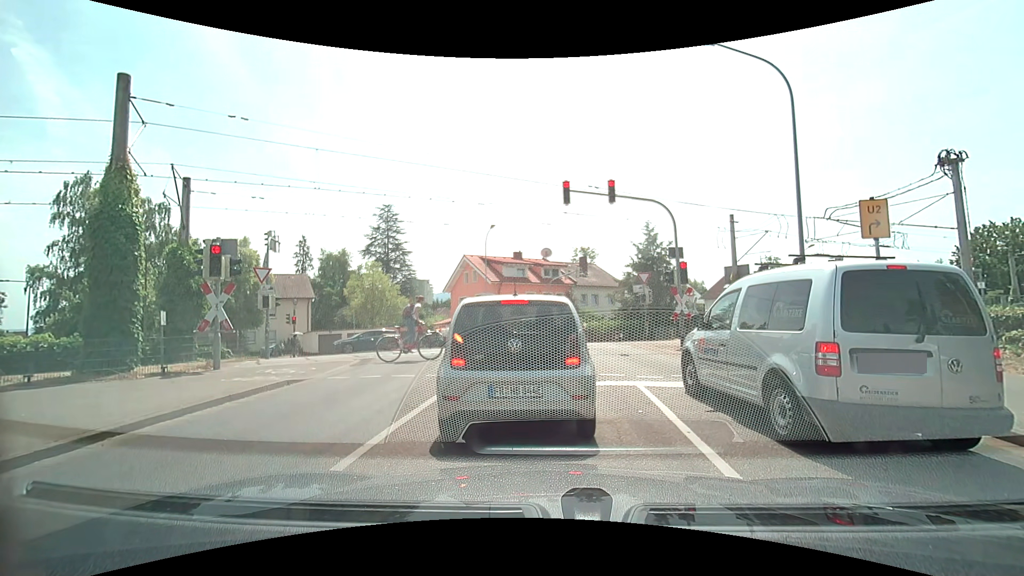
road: tertiary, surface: asphalt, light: Day
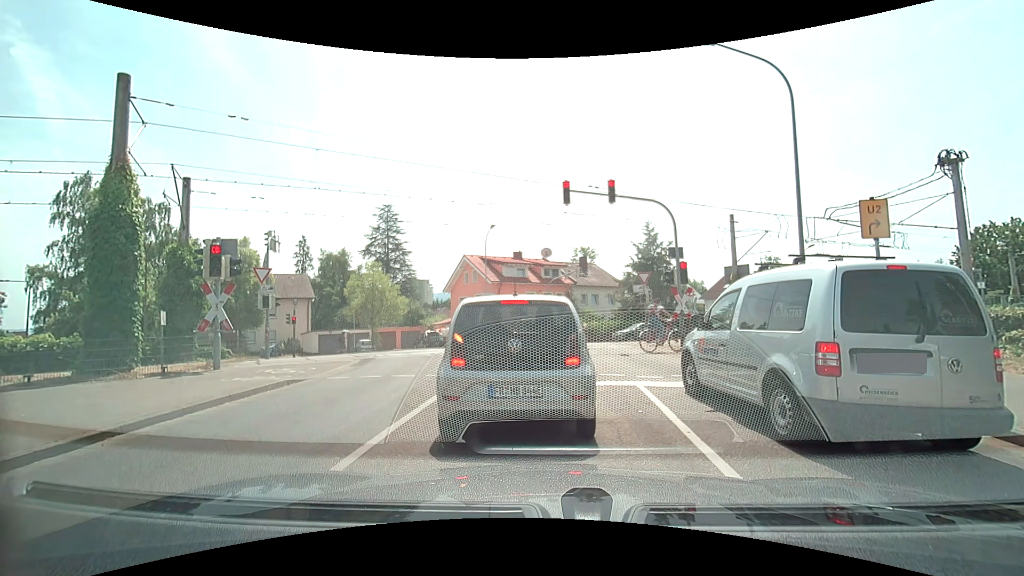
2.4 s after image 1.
(0.0, 0.0) m; 0°
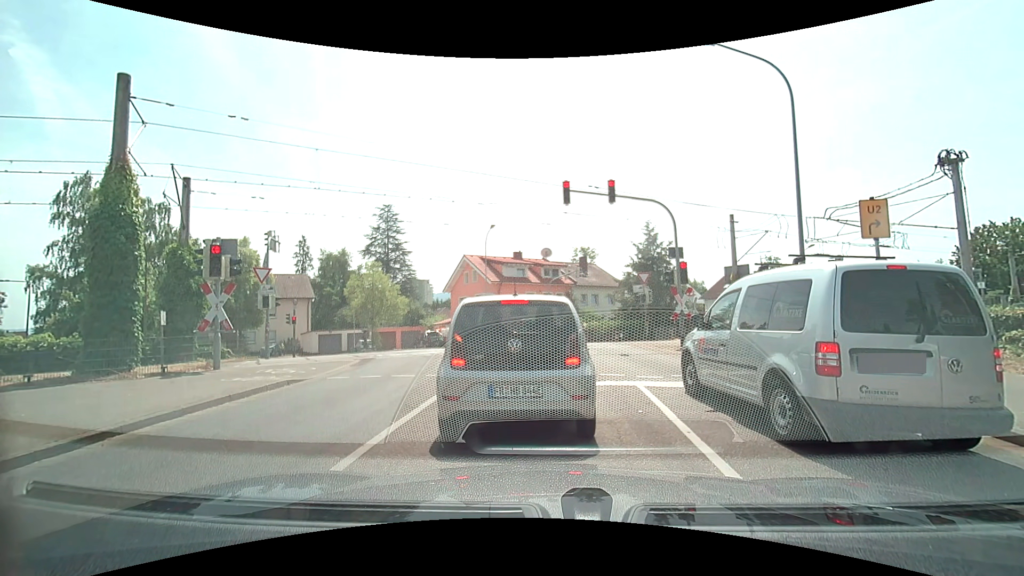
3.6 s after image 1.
(0.0, 0.0) m; 0°
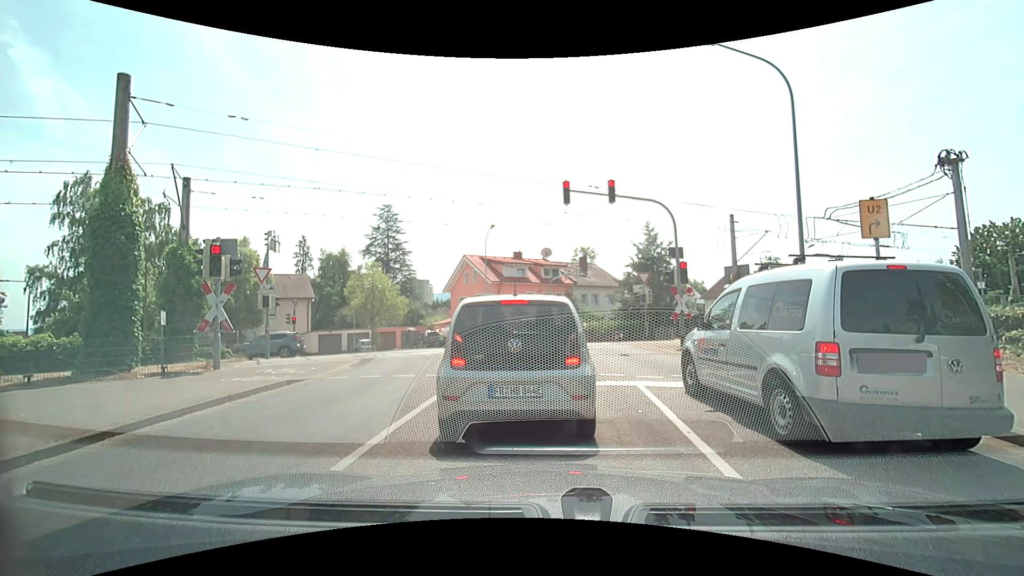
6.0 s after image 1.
(0.0, 0.0) m; 0°
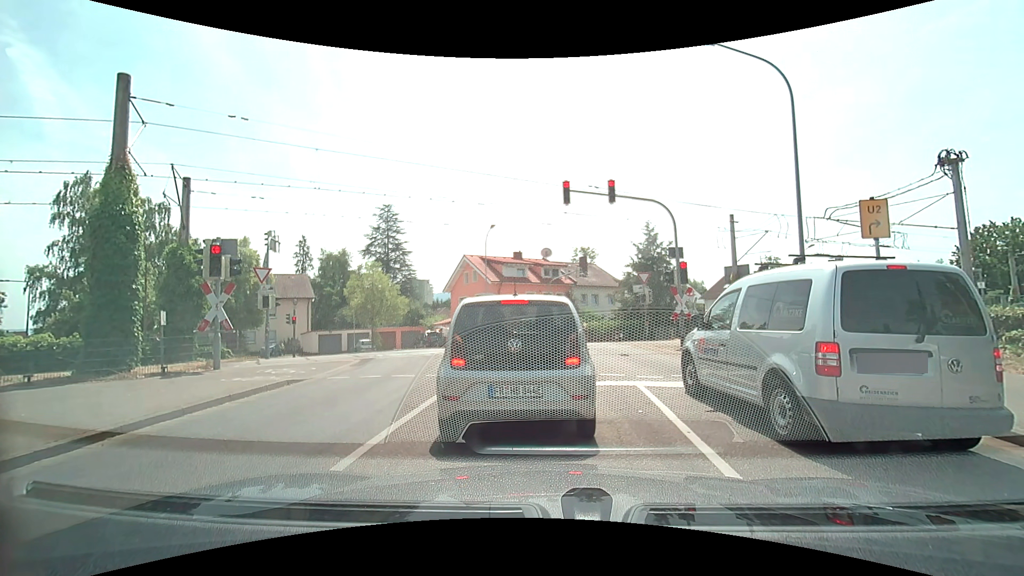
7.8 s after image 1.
(0.0, 0.0) m; 0°
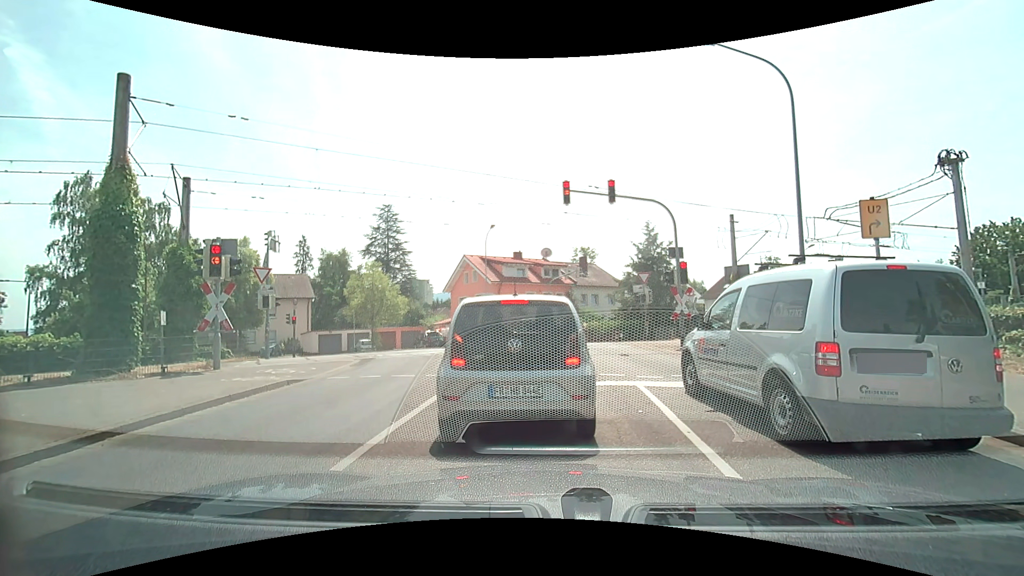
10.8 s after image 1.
(0.0, 0.0) m; 0°
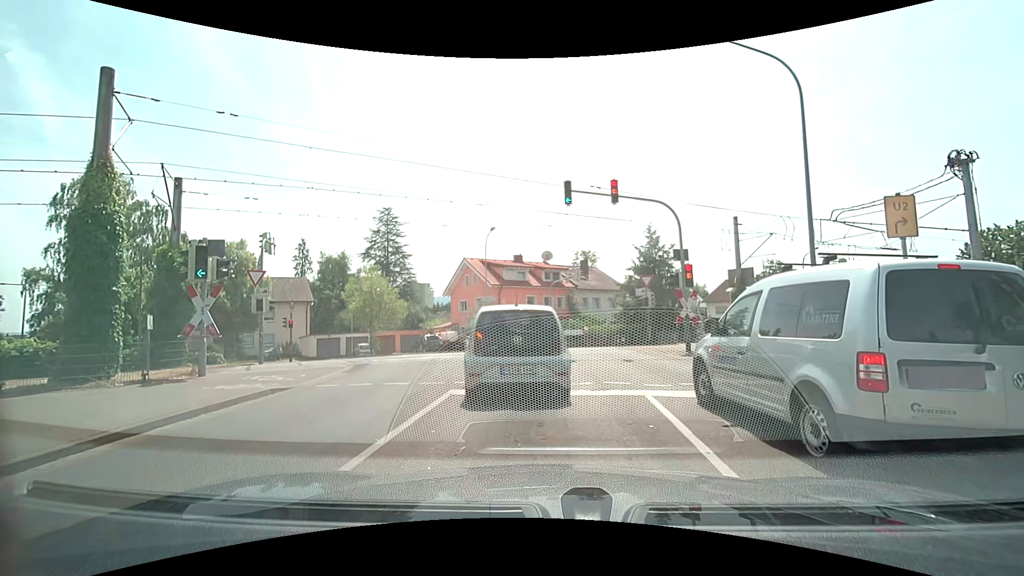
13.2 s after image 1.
(0.0, +0.7) m; -2°
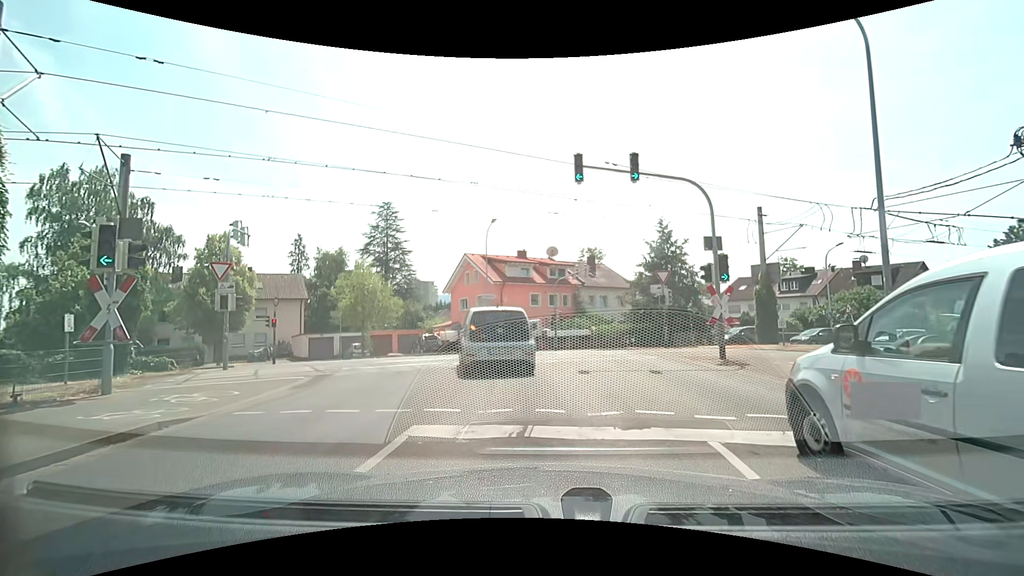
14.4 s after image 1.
(0.0, +3.1) m; 0°
